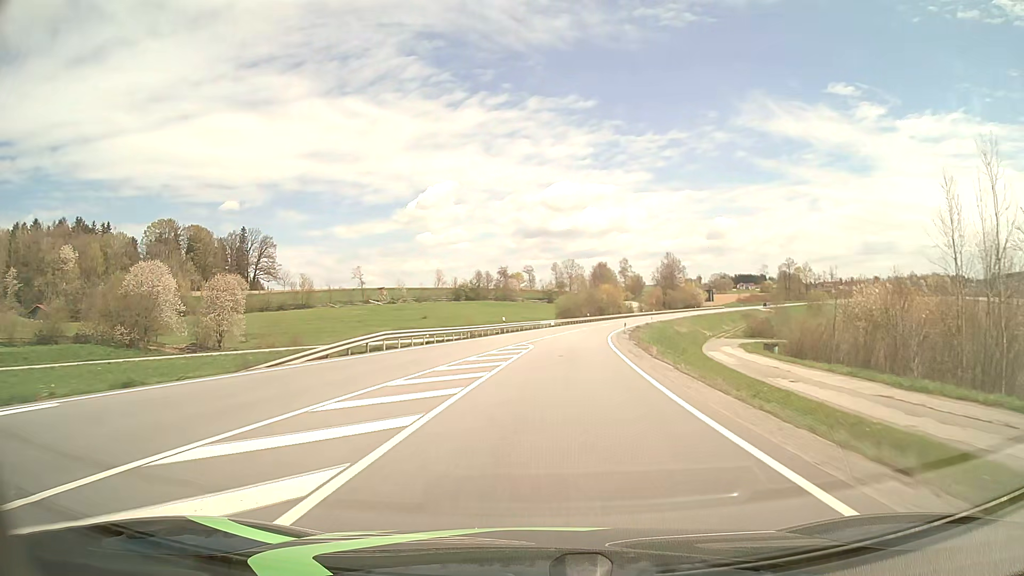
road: primary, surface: asphalt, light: Day
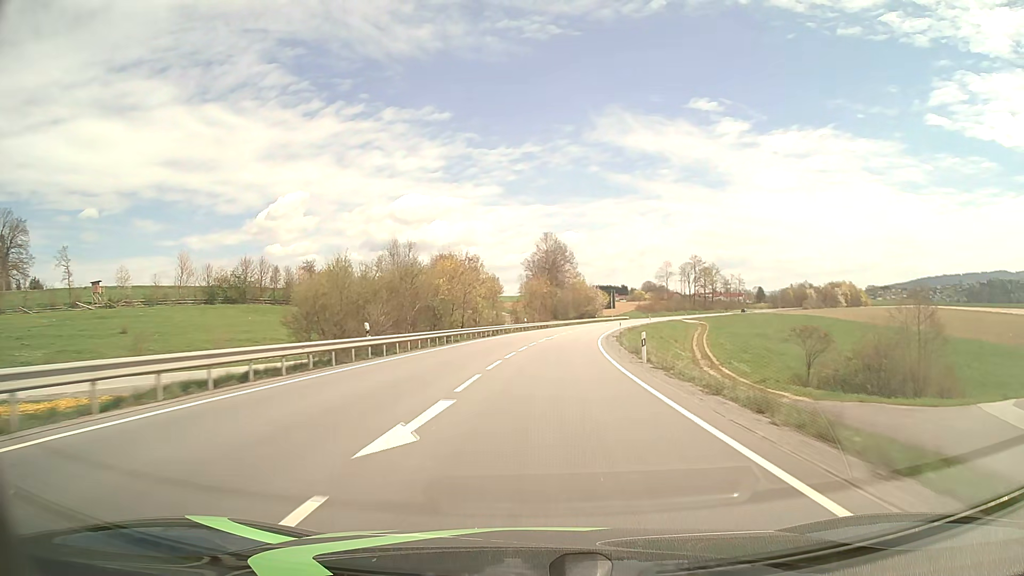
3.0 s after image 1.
(+8.6, +78.1) m; +13°
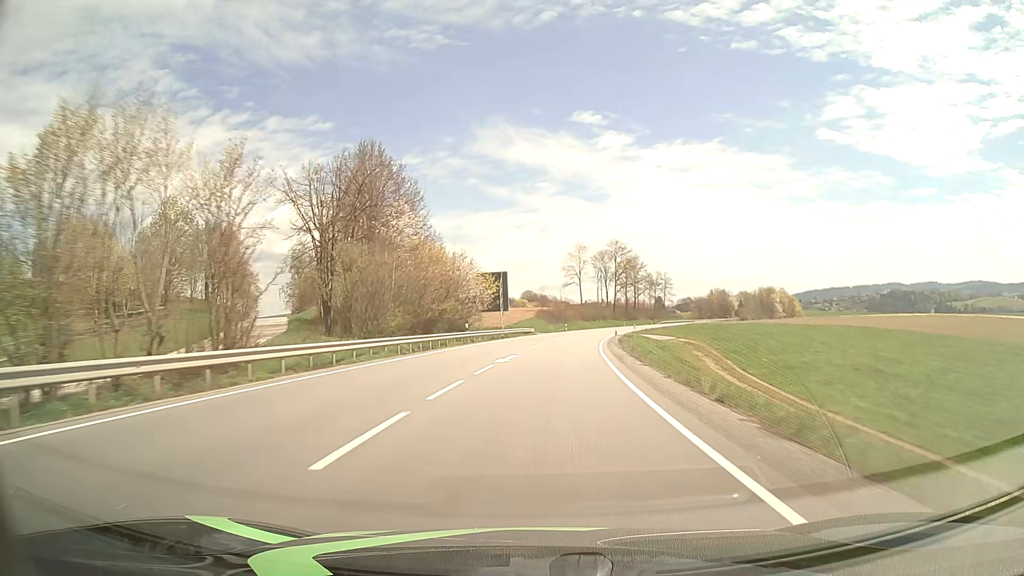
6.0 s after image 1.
(+7.4, +78.4) m; +11°
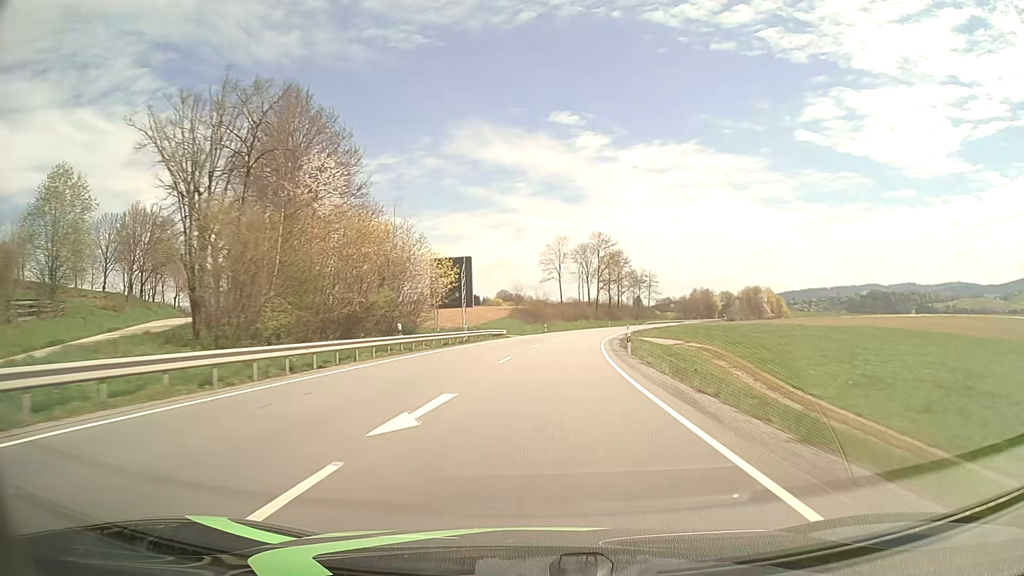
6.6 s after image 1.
(+0.3, +15.8) m; +2°
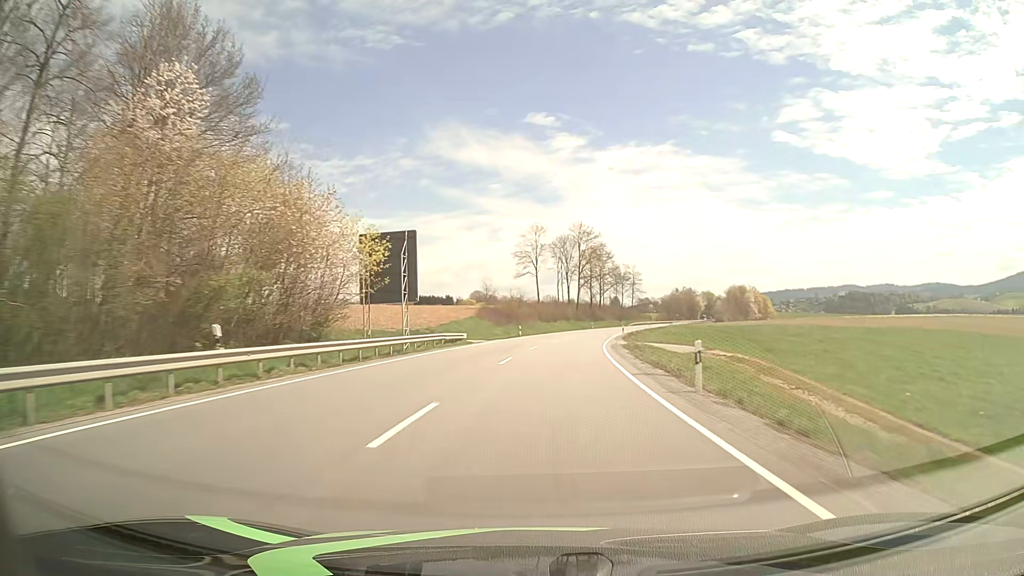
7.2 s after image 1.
(+0.3, +15.8) m; +2°
(0, +10) (0, +20) (+1, +30) (+2, +40) (+3, +50) (+5, +60) (+6, +70) (+8, +79) (+10, +89) (+13, +99) m
